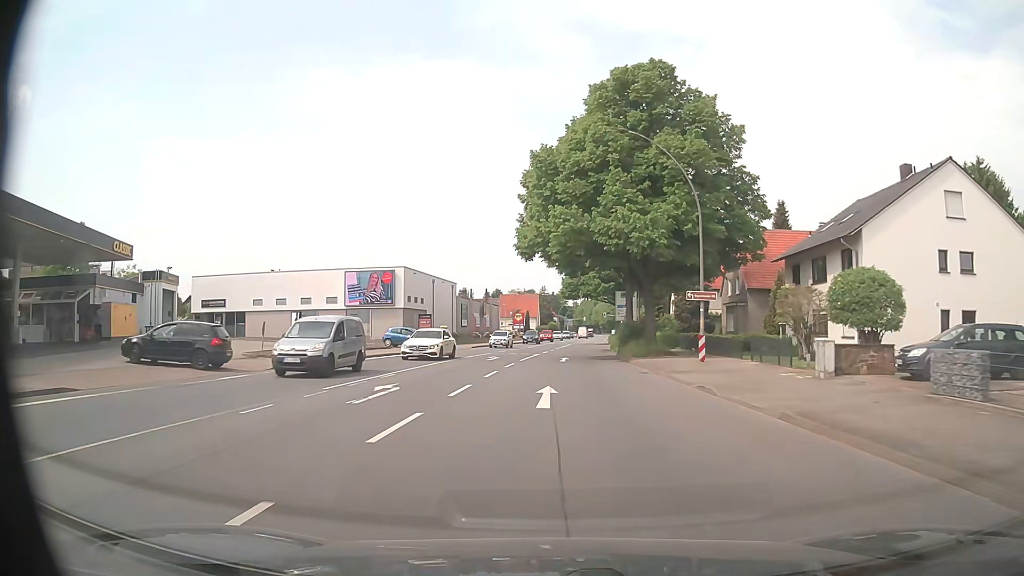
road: primary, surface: asphalt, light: Day
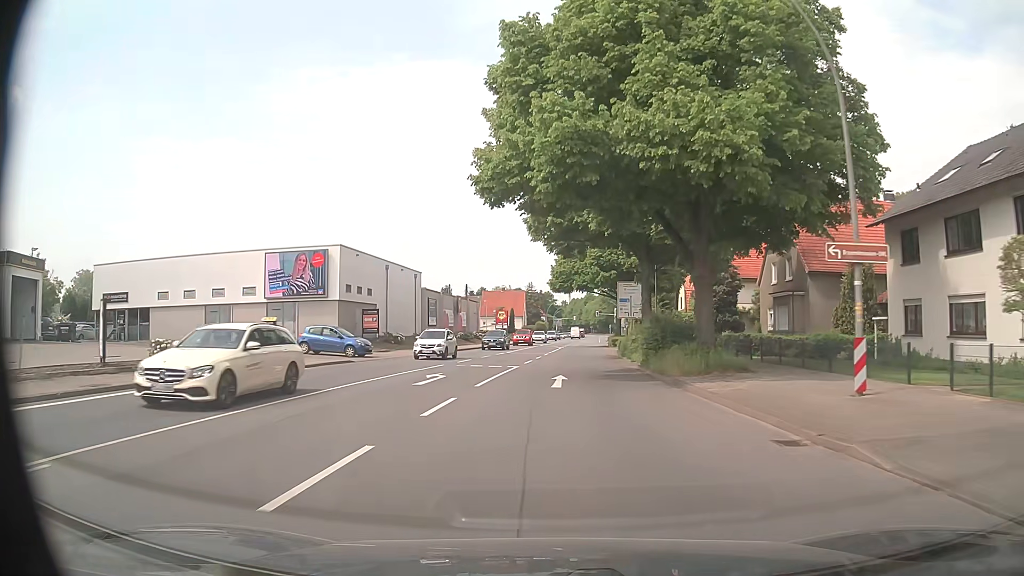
(+0.1, +15.3) m; +1°
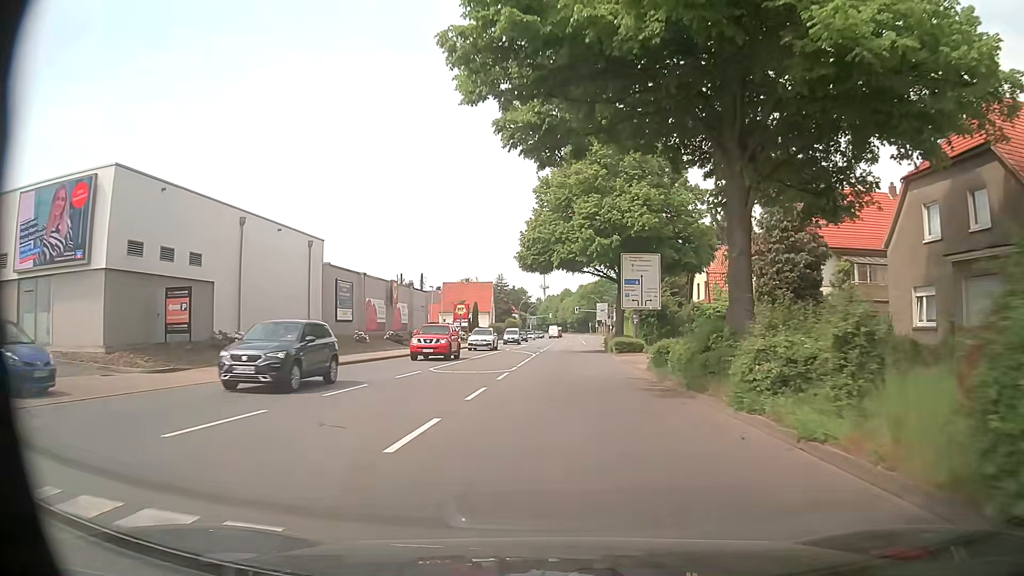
(+0.3, +22.9) m; +1°
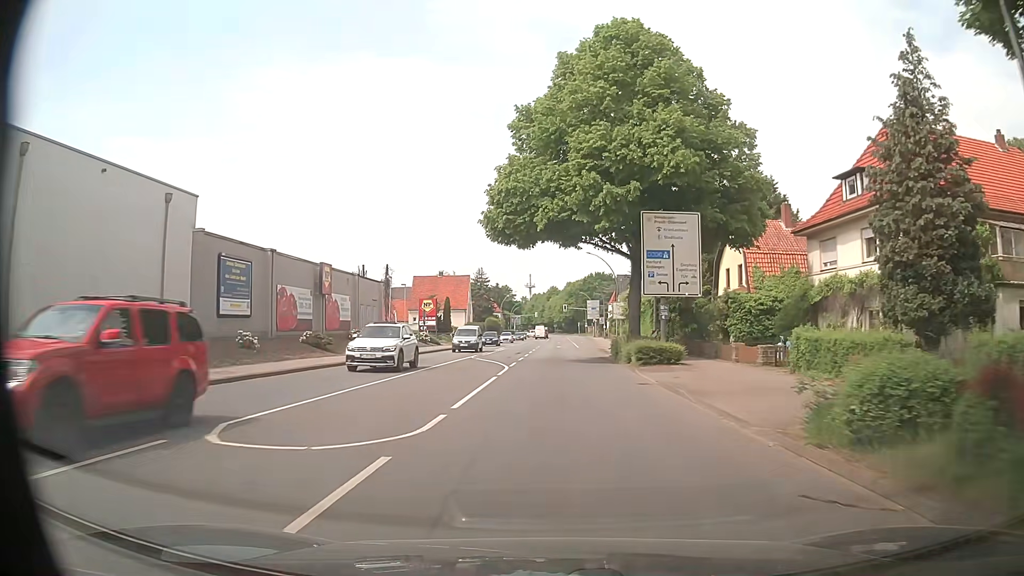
(+0.3, +15.3) m; +1°
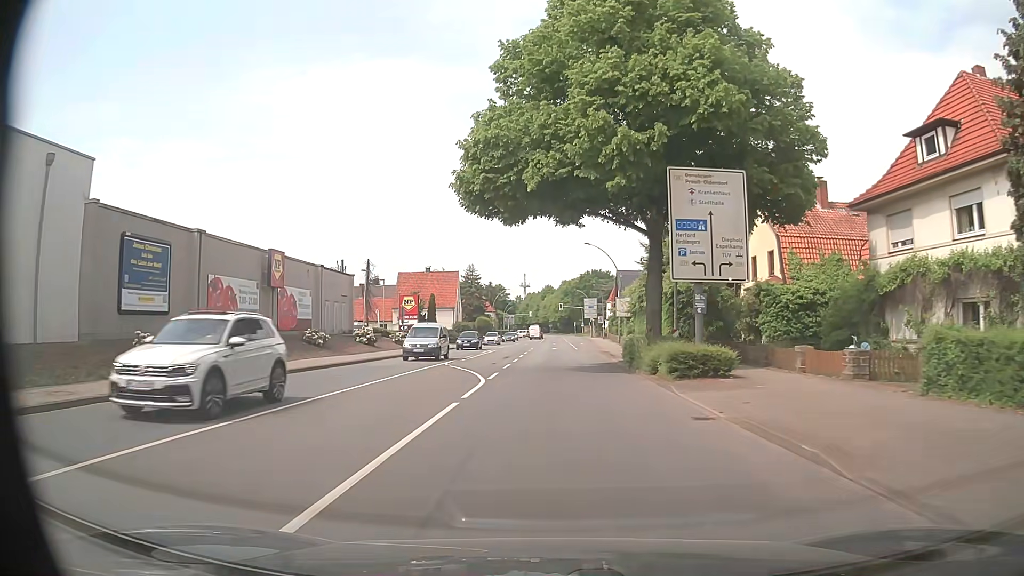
(+0.1, +7.7) m; +2°
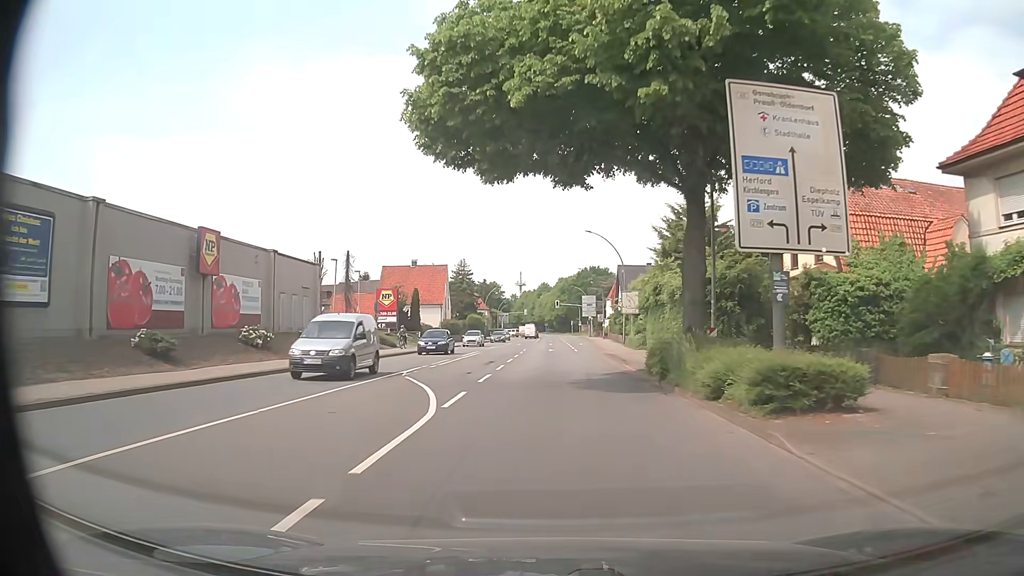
(0.0, +7.7) m; 0°
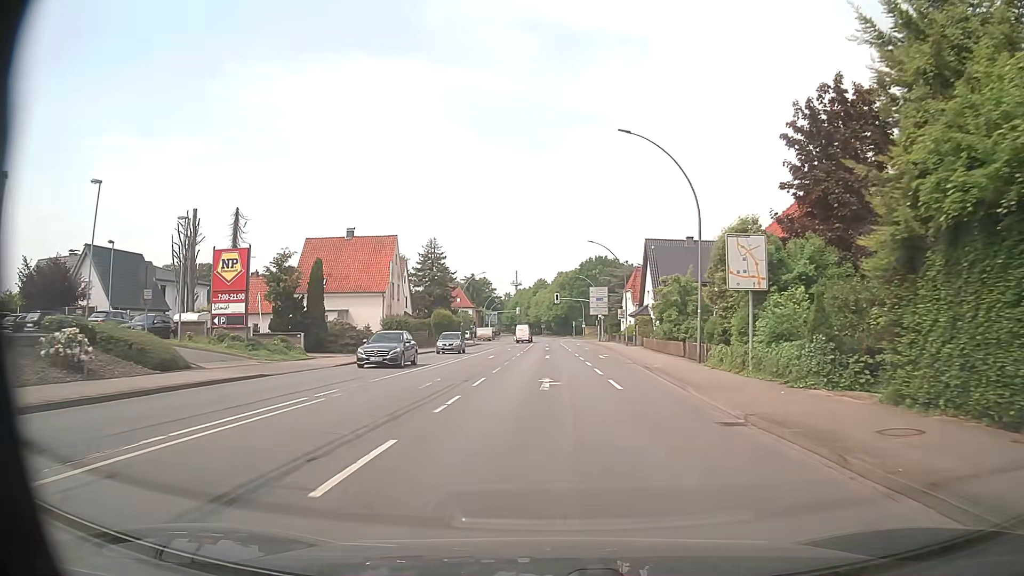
(-0.4, +30.5) m; -1°
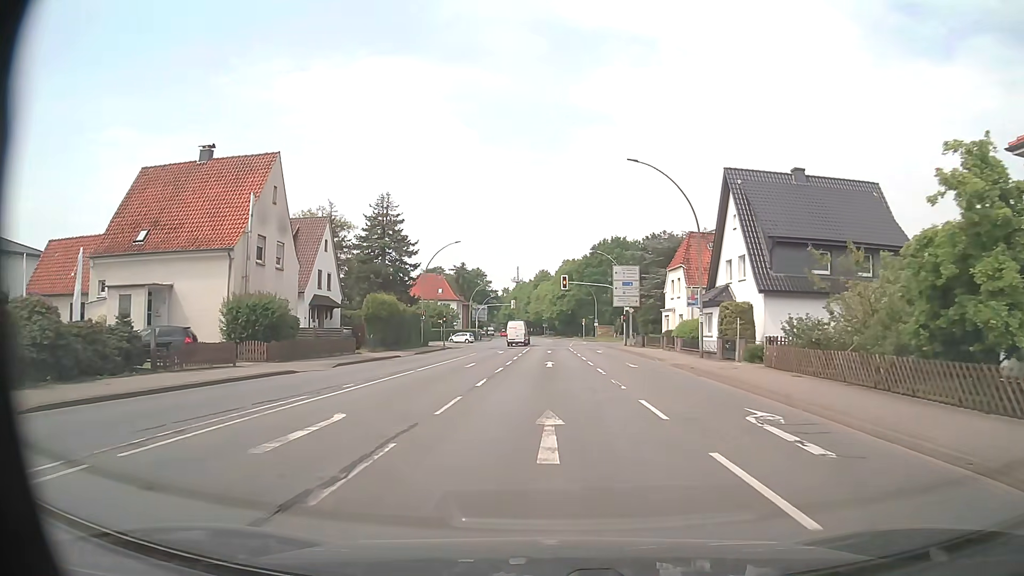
(+0.1, +30.5) m; 0°
(0, +10) (0, +20) (0, +30) (0, +40) (0, +50) (0, +60) (0, +70) (+1, +80) (+1, +90) (+2, +100) m
